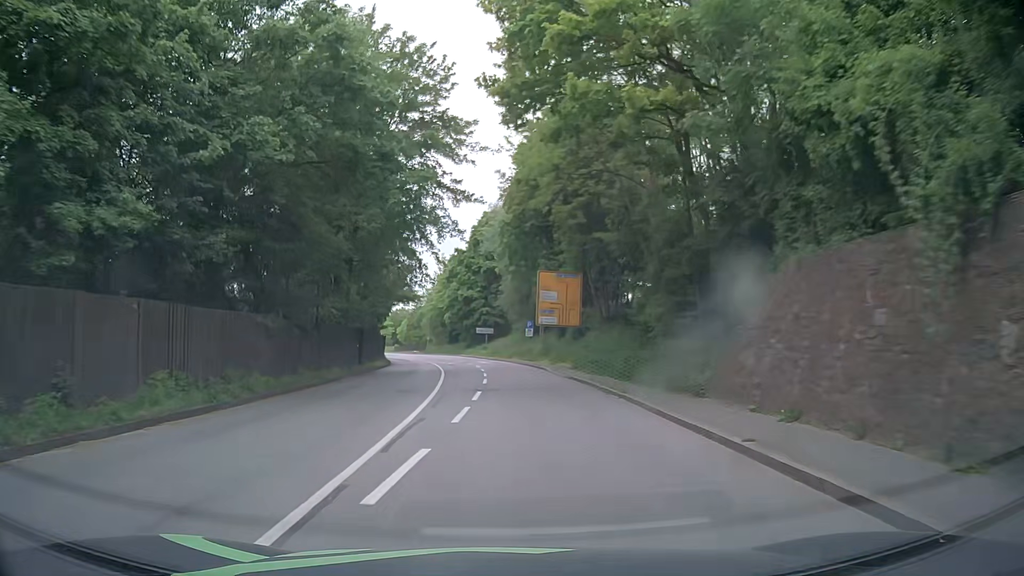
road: primary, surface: asphalt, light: Day
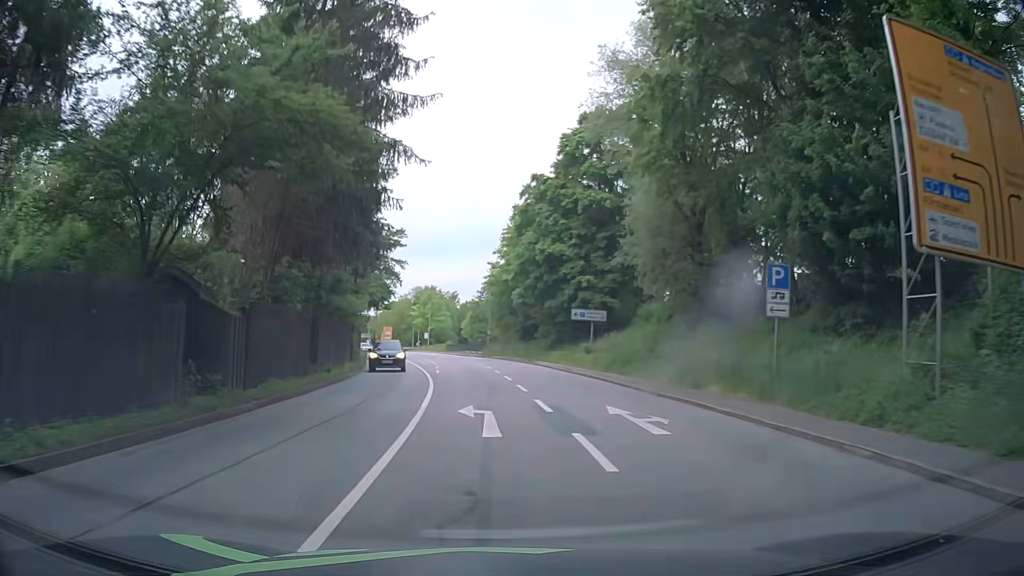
(-2.3, +40.5) m; -7°
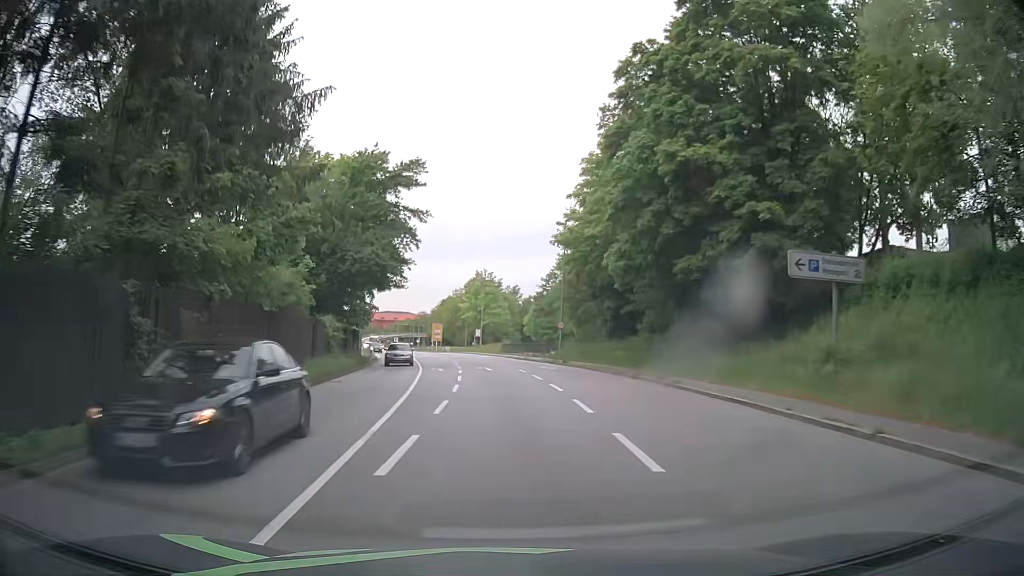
(-0.8, +24.3) m; -4°
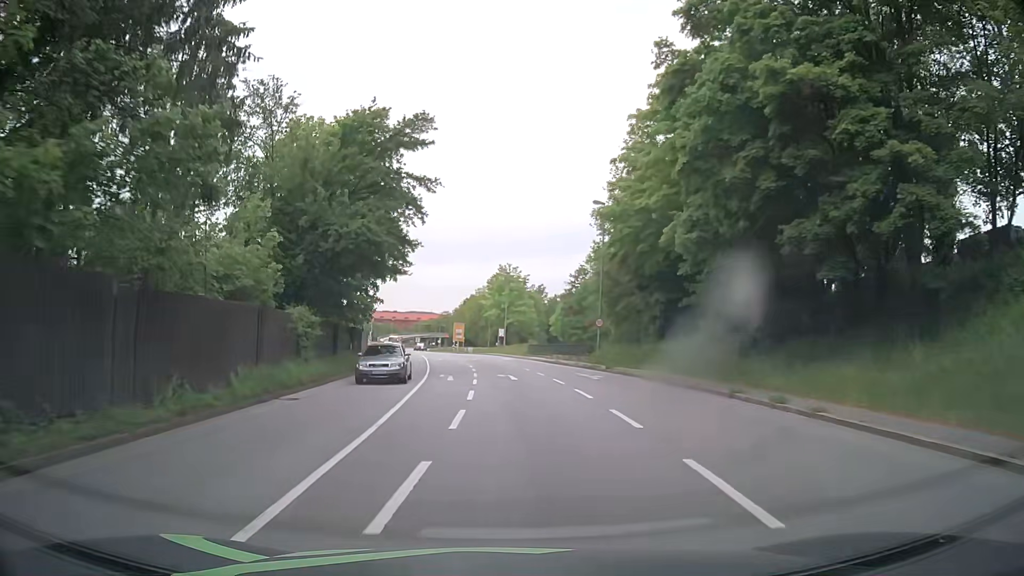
(-0.2, +8.1) m; -3°
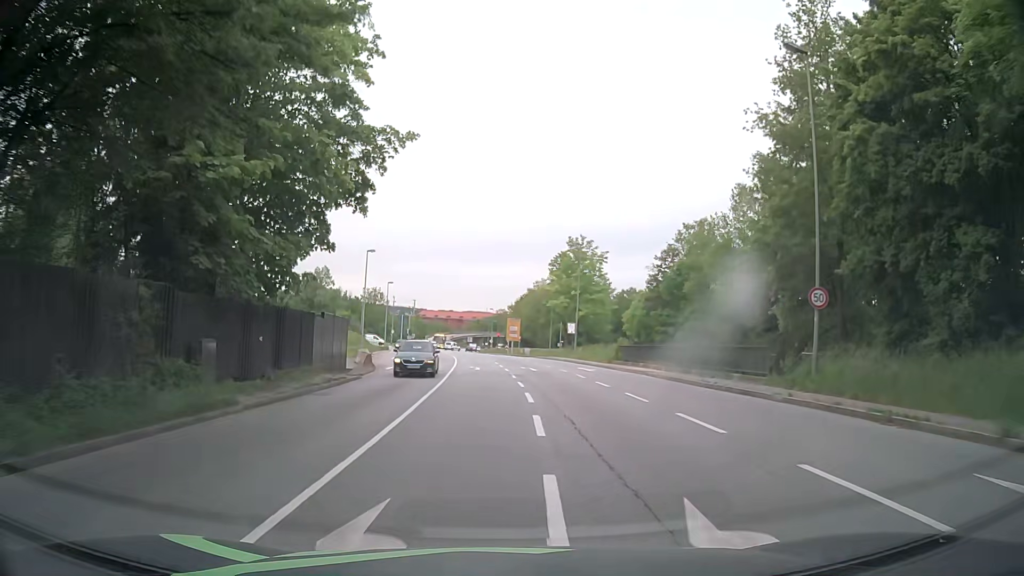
(-0.9, +24.5) m; -4°
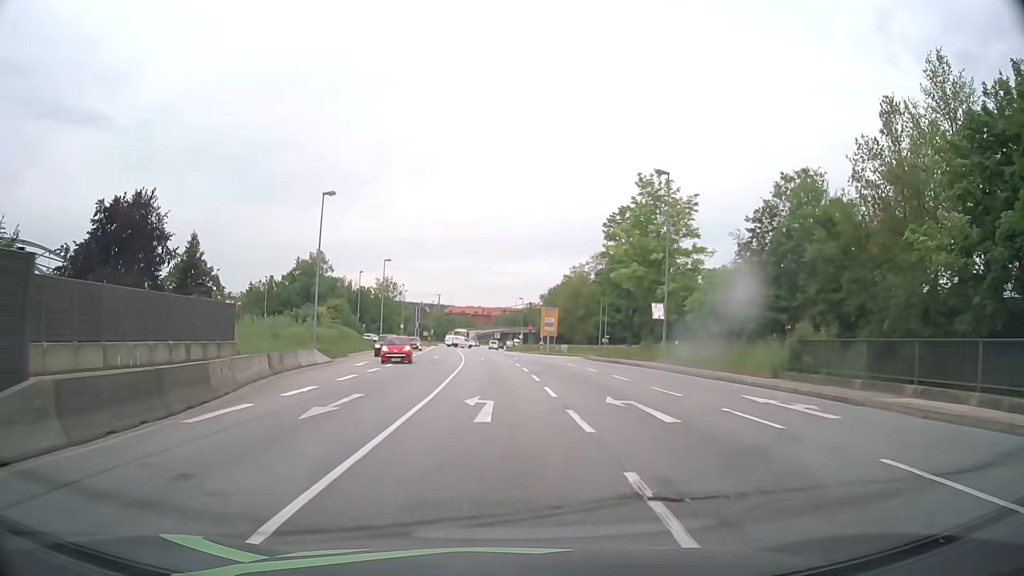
(-0.5, +24.5) m; -2°
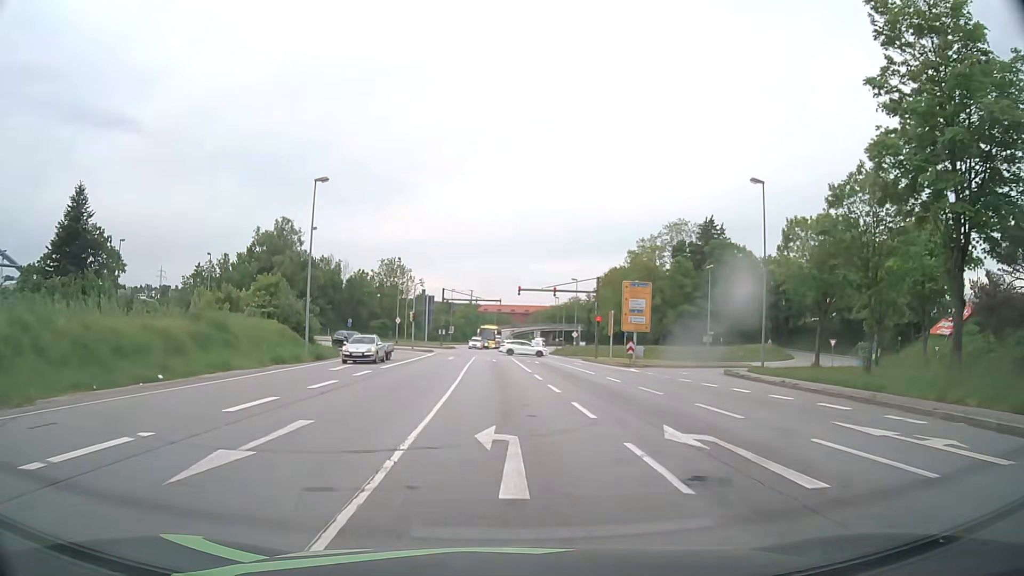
(-1.2, +39.5) m; -3°
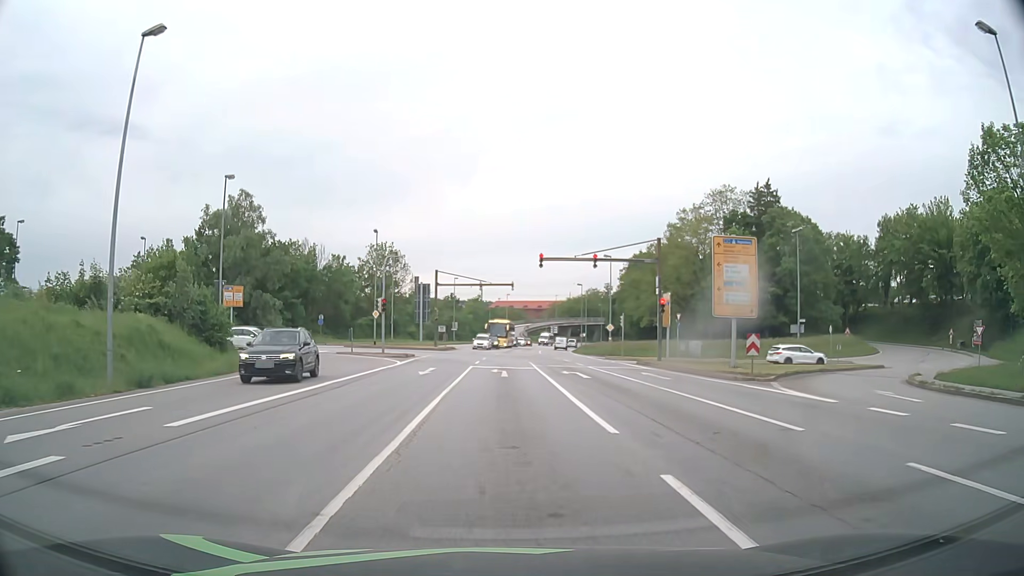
(-0.1, +20.0) m; -1°
(0, +10) (0, +20) (0, +30) (-2, +40) (-8, +47) (-18, +50) (-27, +52) (-37, +54) (-47, +55) (-57, +57) m
